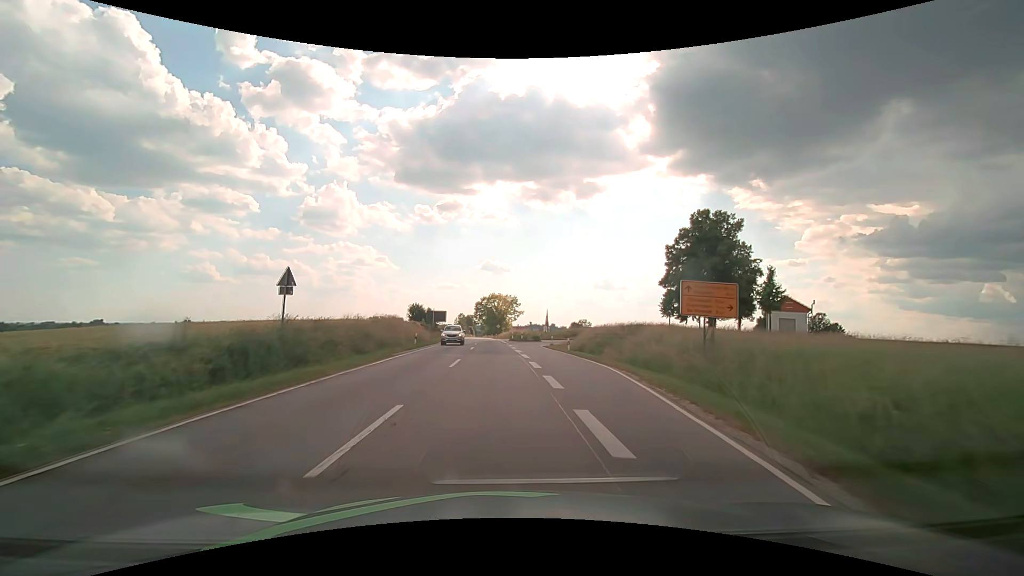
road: secondary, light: Day
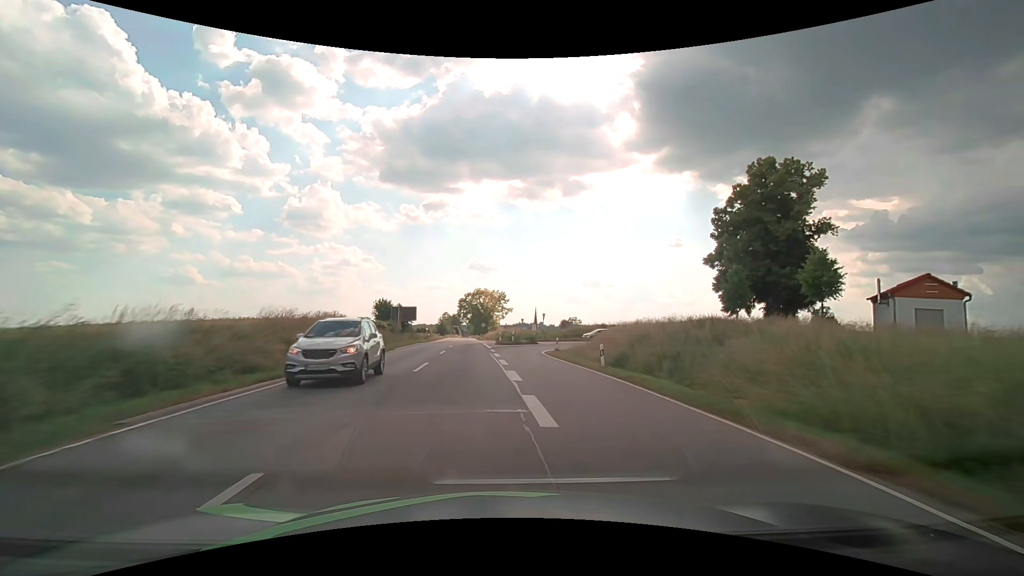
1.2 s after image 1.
(+0.2, +16.3) m; +1°
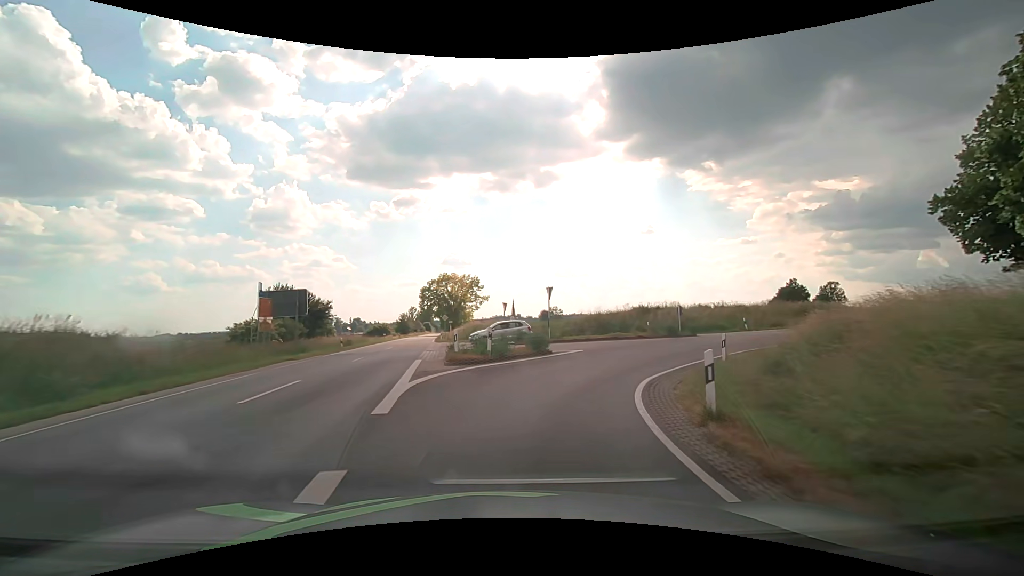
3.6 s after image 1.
(+0.3, +28.8) m; +2°
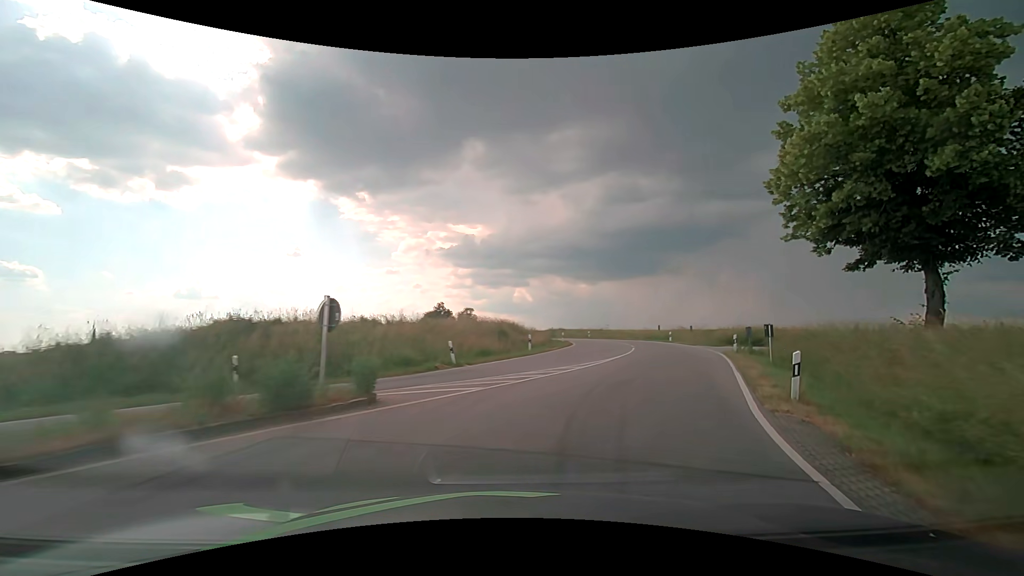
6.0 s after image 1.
(+6.1, +21.5) m; +38°
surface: asphalt
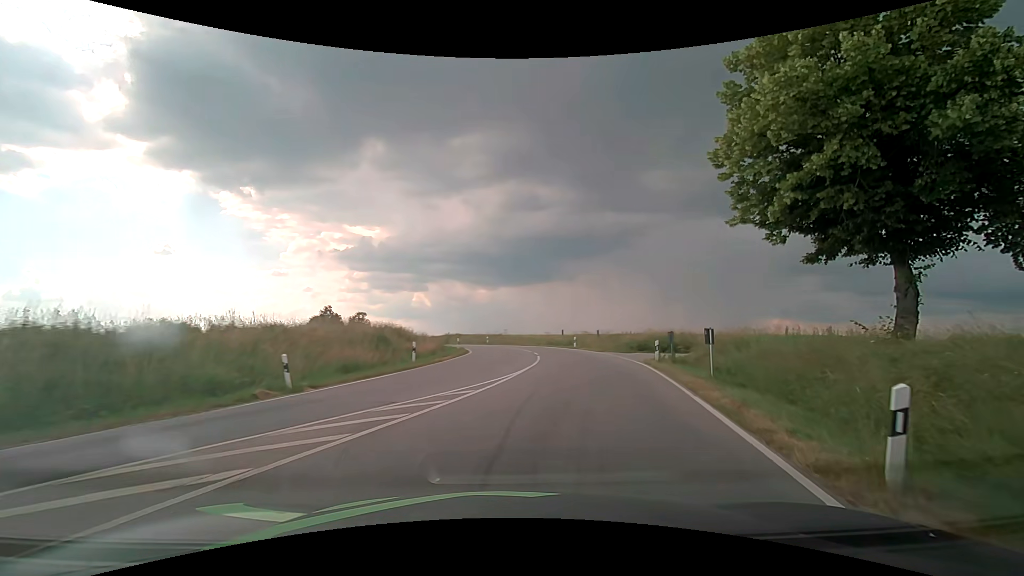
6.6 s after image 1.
(+0.6, +5.5) m; +12°
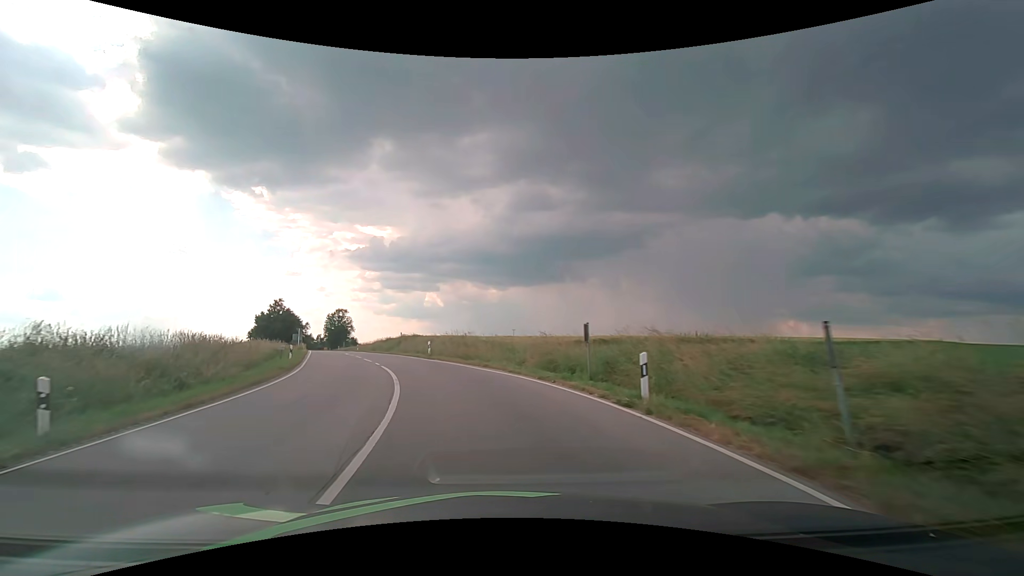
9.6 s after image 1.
(+3.7, +32.4) m; 0°
